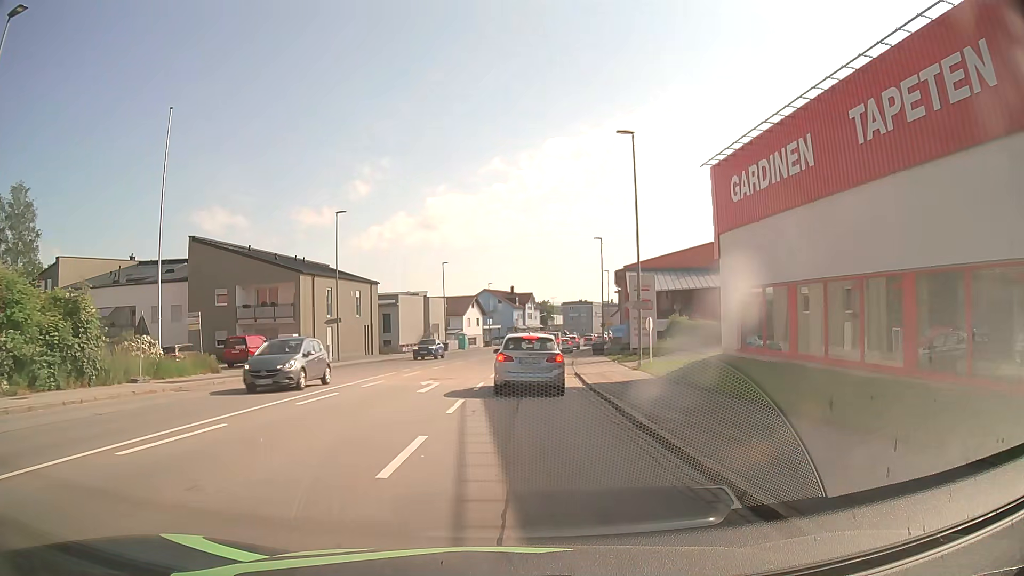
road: tertiary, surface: asphalt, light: Day
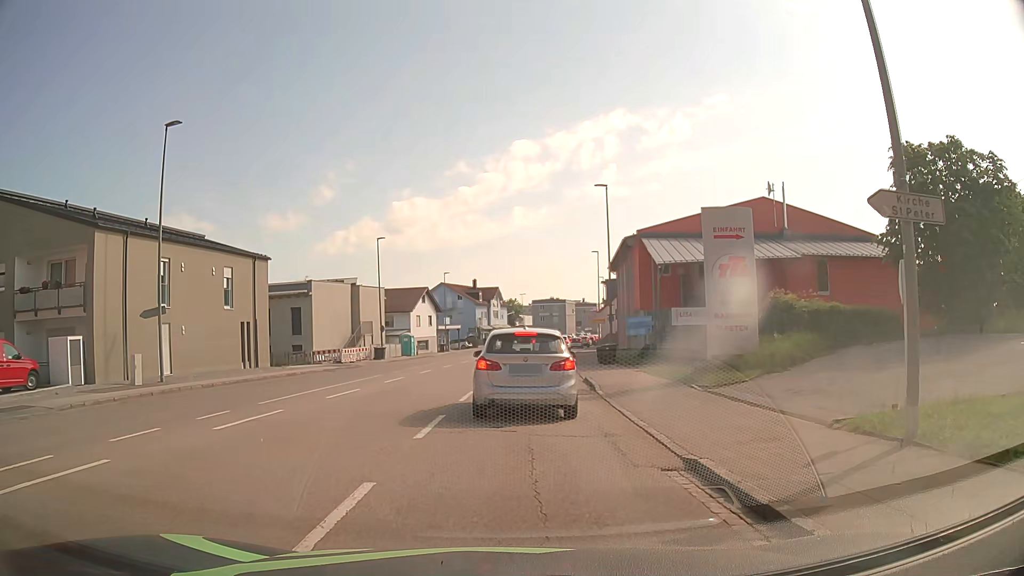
(+0.6, +20.8) m; +4°
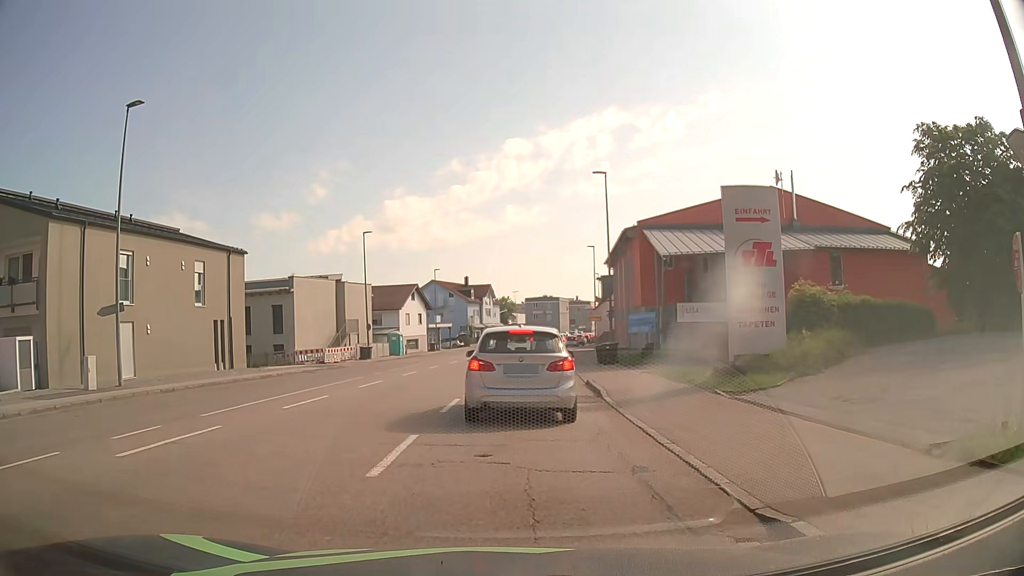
(0.0, +2.6) m; 0°
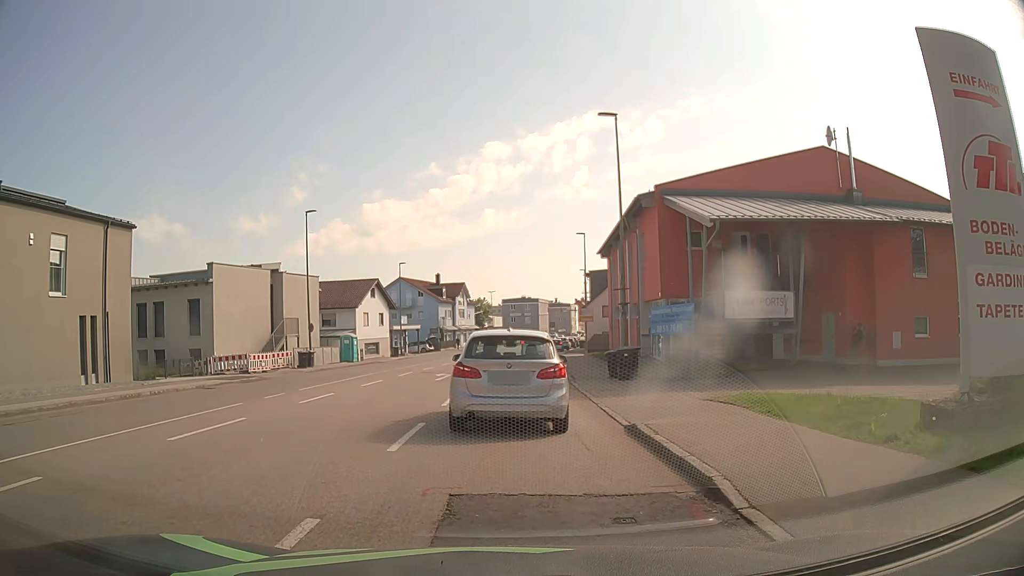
(+0.1, +10.4) m; +3°
(0, +10) (0, +20) (0, +30) (+1, +40) (+1, +50) (+2, +60) (+3, +70) (+4, +80) (+6, +90) (+7, +100) m
